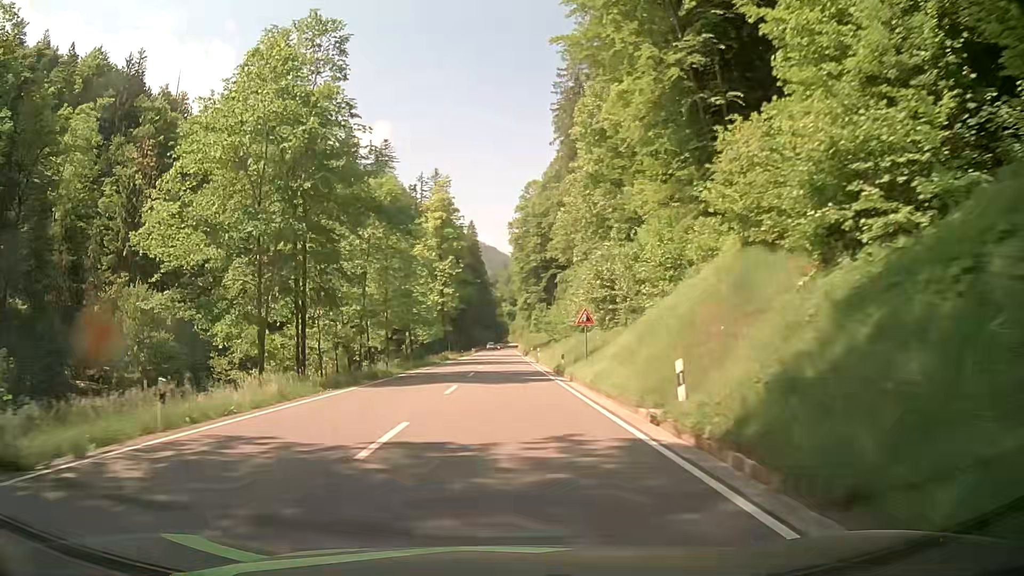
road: primary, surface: asphalt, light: Day
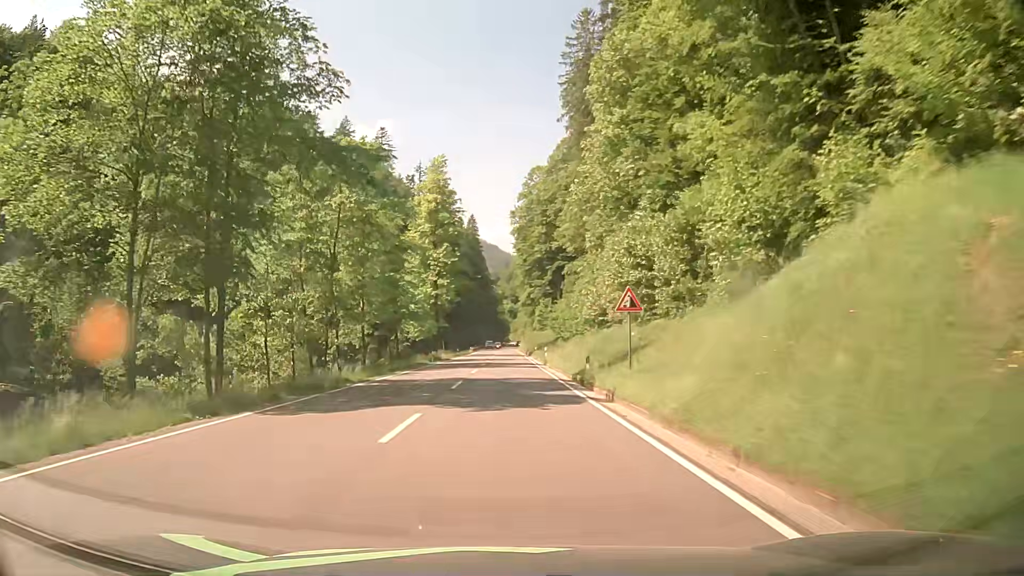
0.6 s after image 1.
(-0.1, +10.7) m; -1°
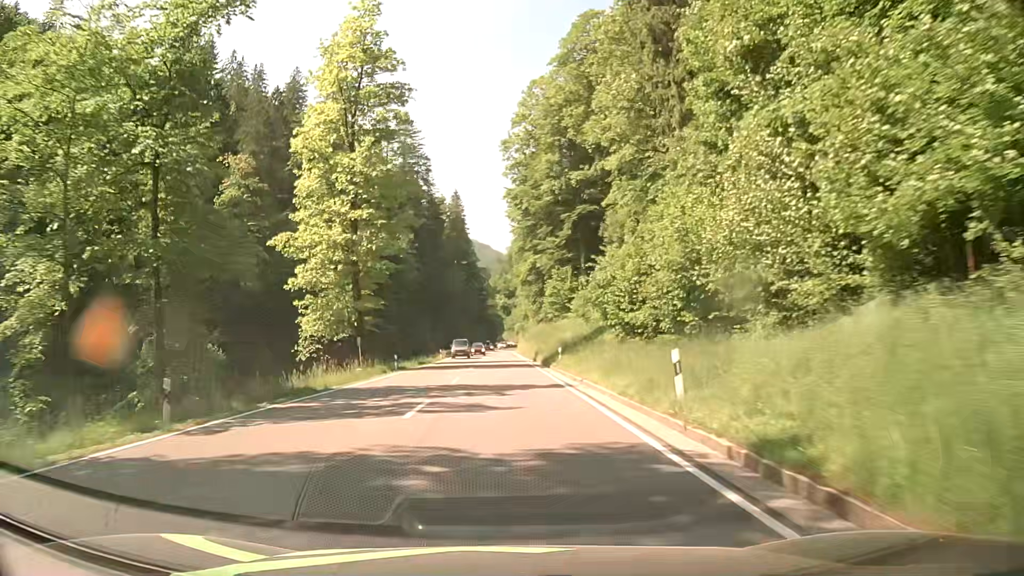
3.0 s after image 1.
(+0.2, +45.4) m; 0°
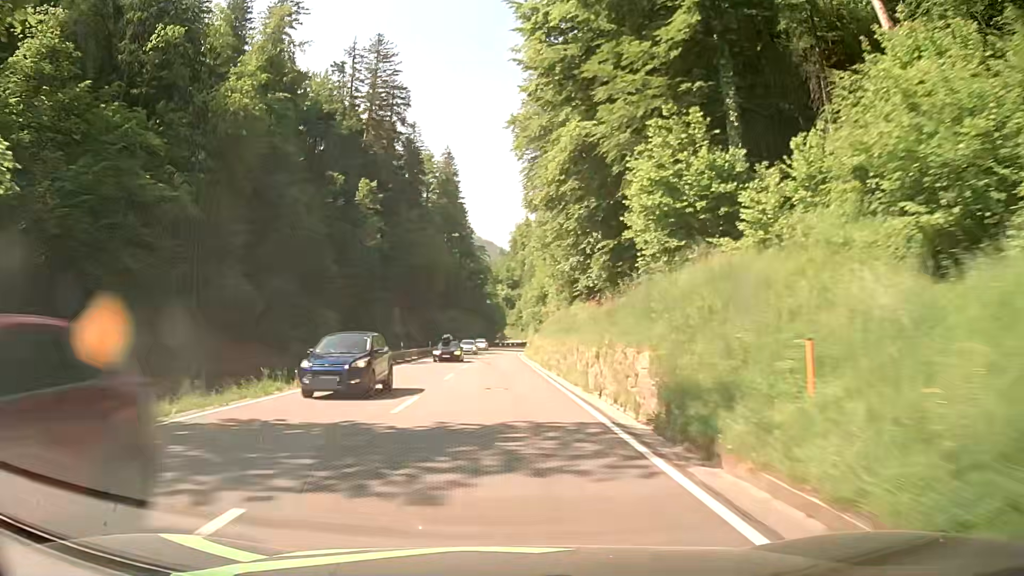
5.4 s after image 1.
(+0.8, +47.3) m; 0°
(0, +10) (0, +20) (0, +30) (0, +40) (0, +50) (0, +60) (-1, +70) (0, +80) (0, +90) (+2, +100) m
